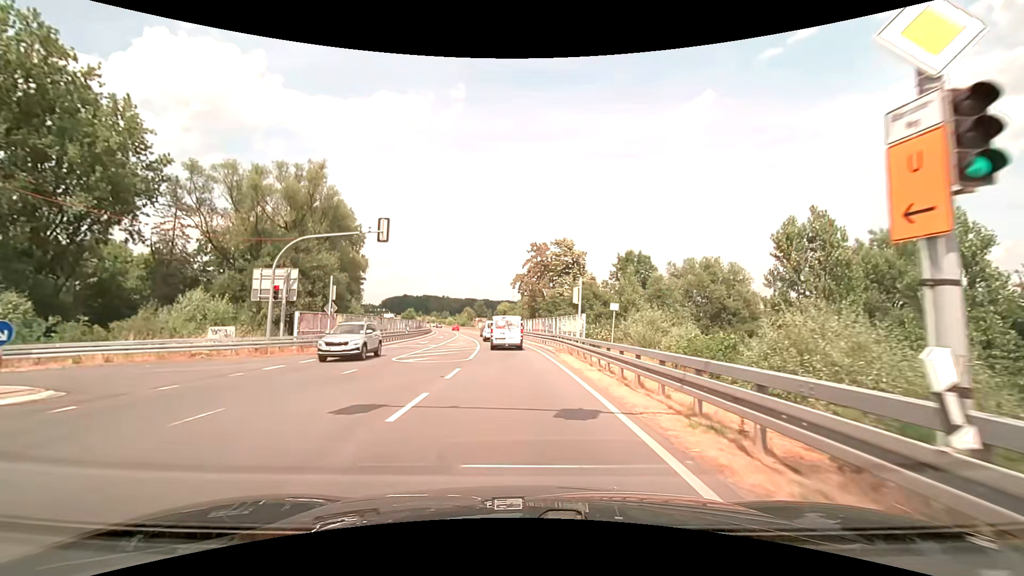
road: secondary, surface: asphalt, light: Day
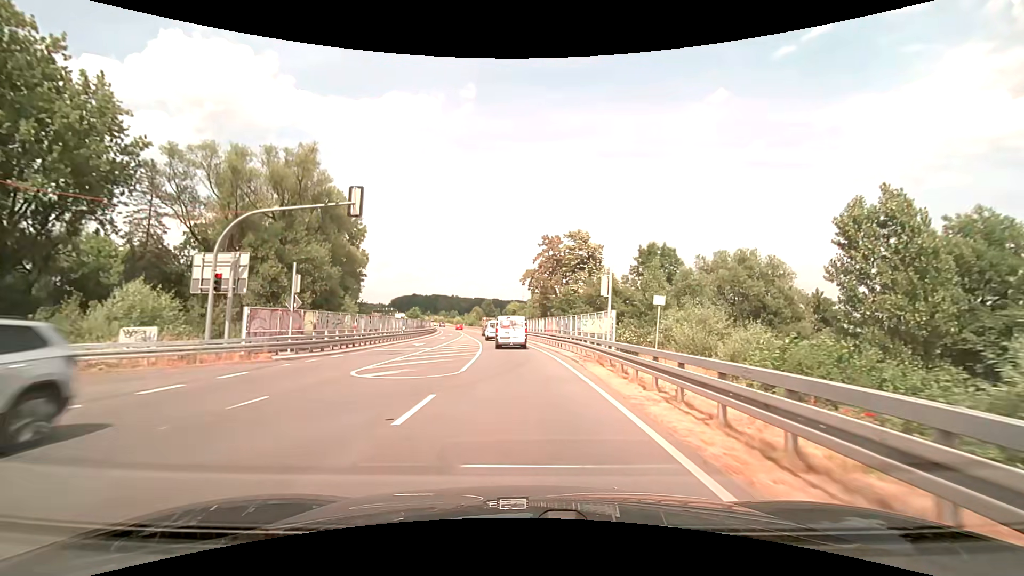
(-0.1, +6.4) m; -1°
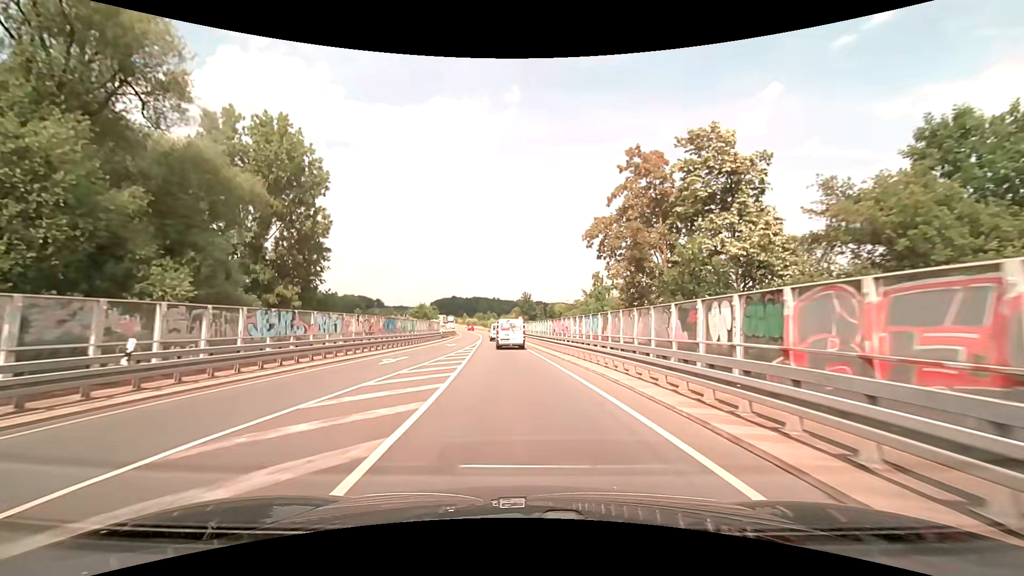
(-1.2, +36.7) m; -4°
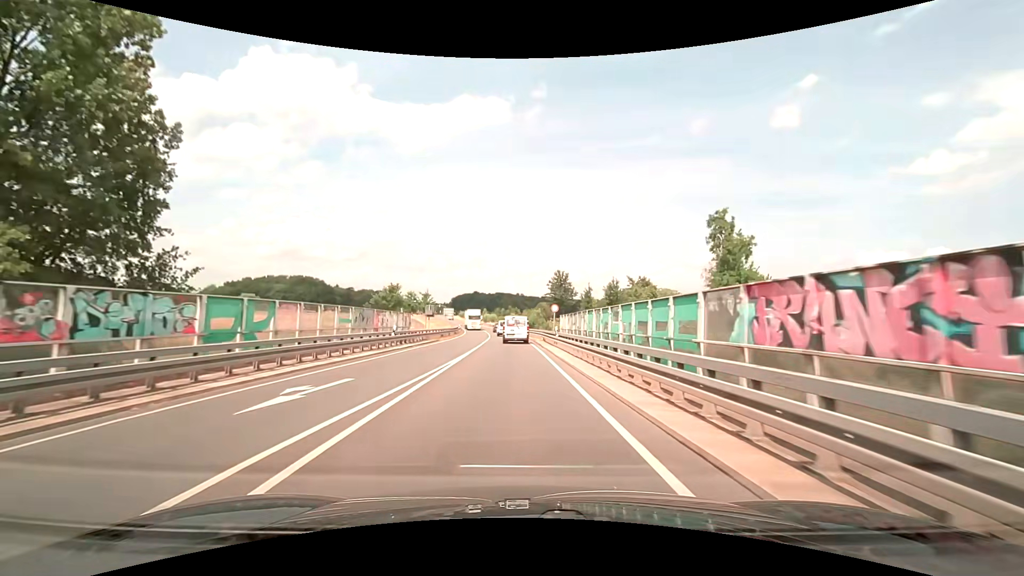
(-1.1, +32.3) m; -3°
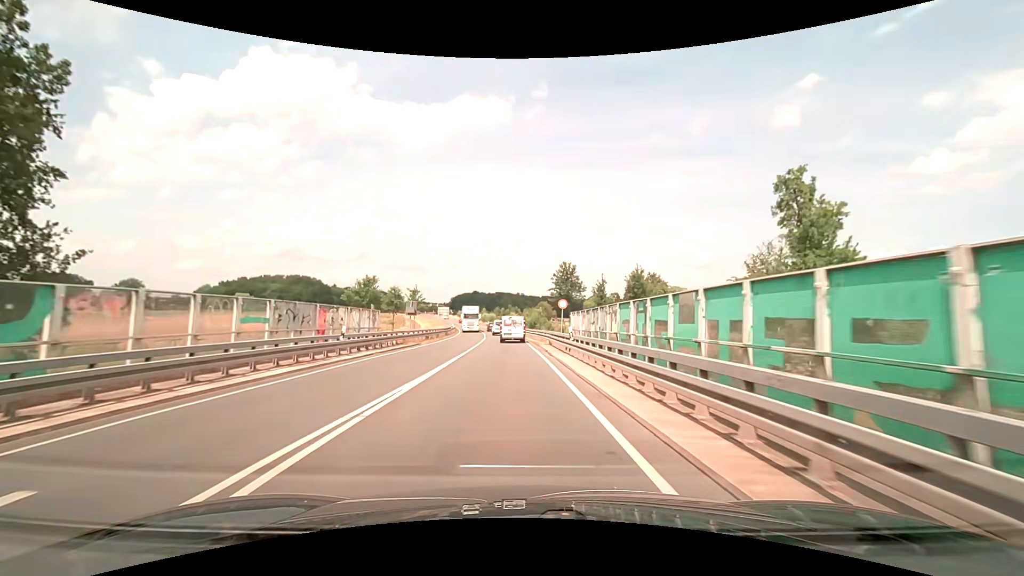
(0.0, +8.2) m; 0°
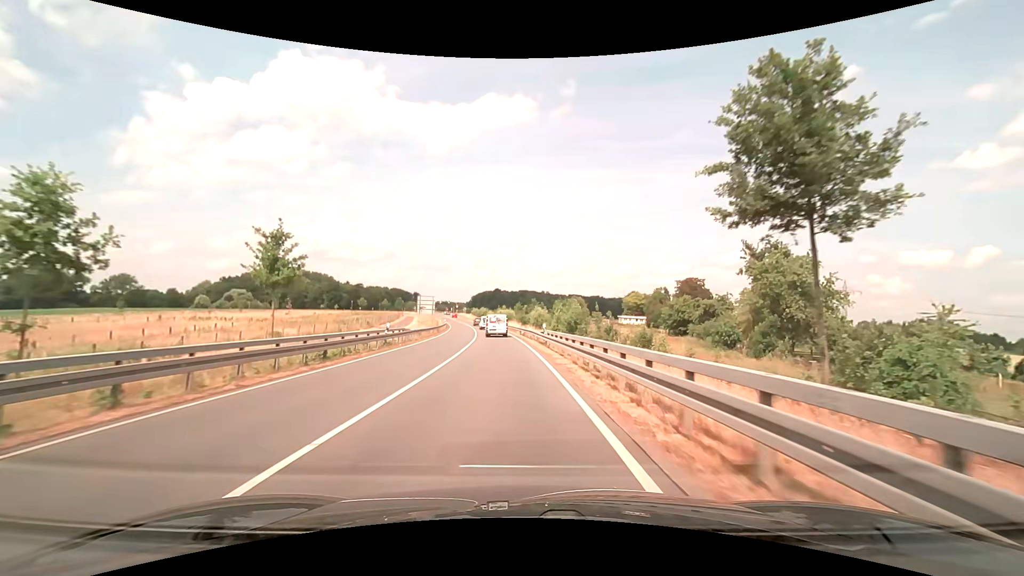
(-0.8, +42.6) m; -3°
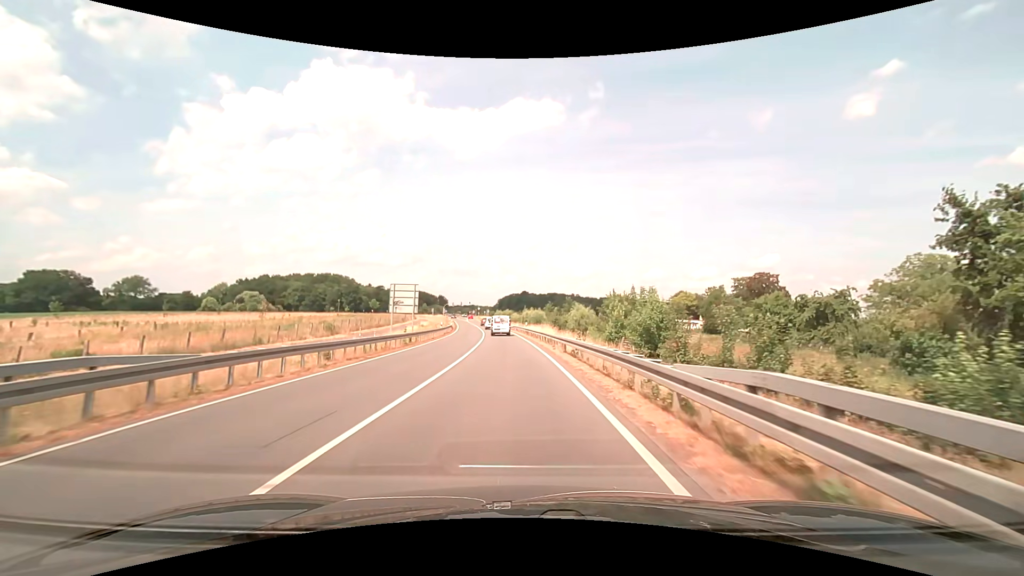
(-0.7, +26.7) m; -3°
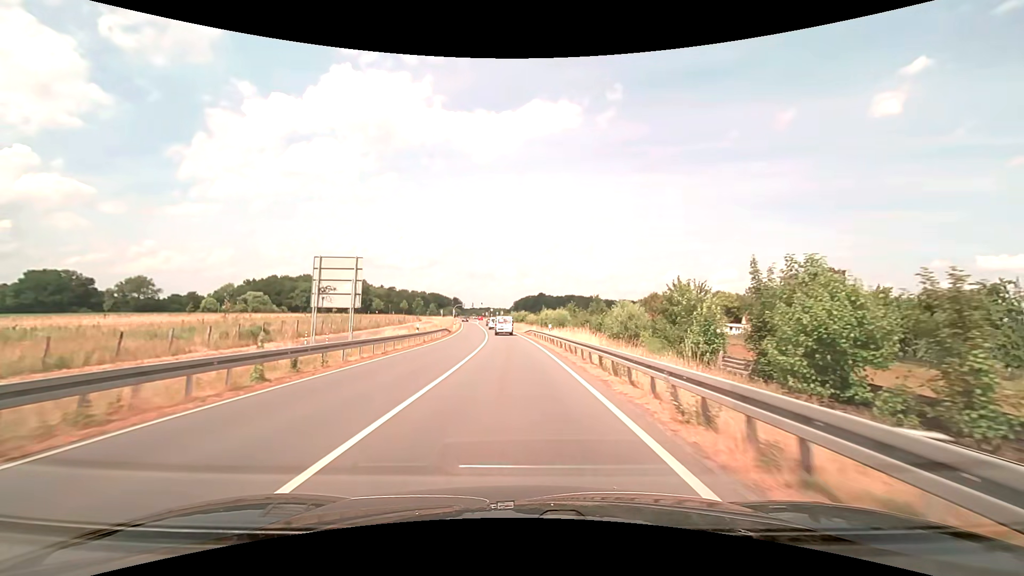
(-0.3, +18.6) m; -2°
(0, +10) (0, +20) (-1, +30) (-1, +40) (-2, +50) (-2, +60) (-3, +70) (-4, +80) (-5, +90) (-6, +100) m
